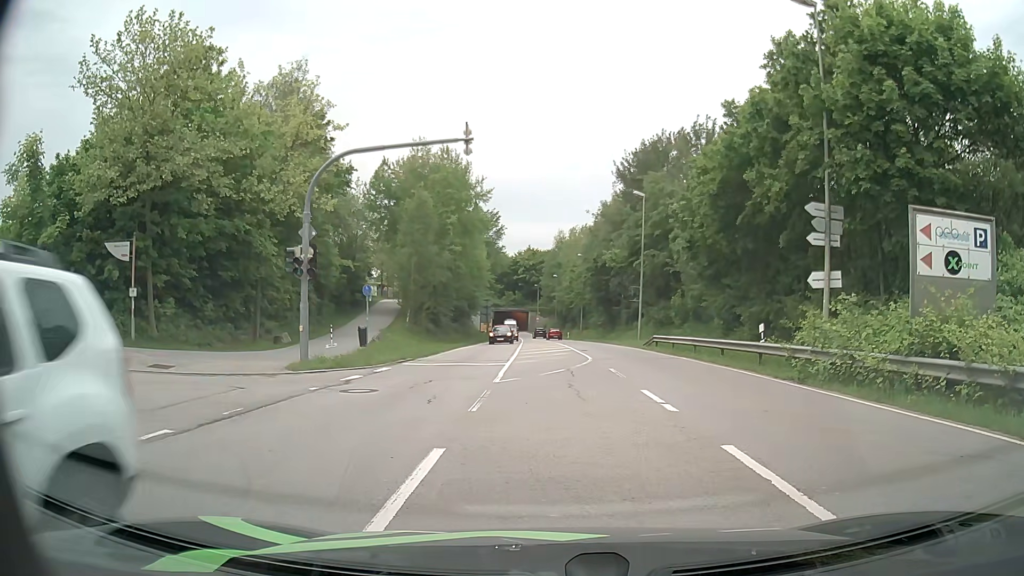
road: secondary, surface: asphalt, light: Day
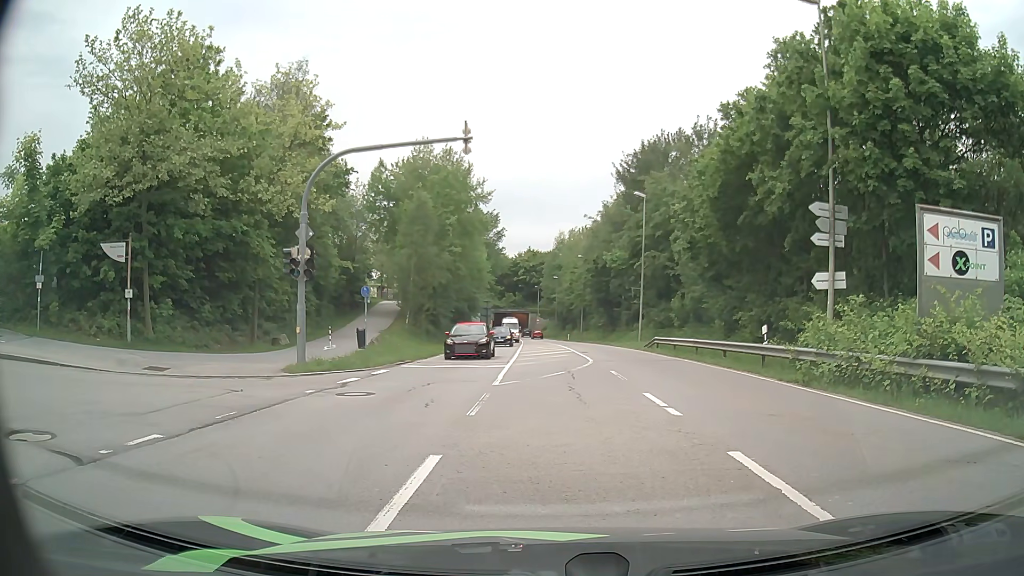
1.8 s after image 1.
(0.0, +0.3) m; 0°
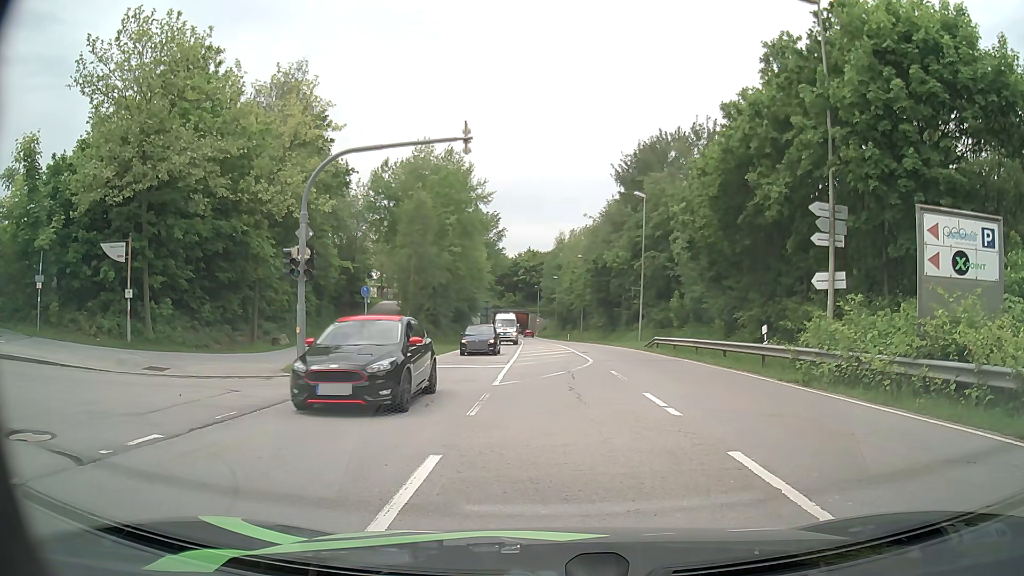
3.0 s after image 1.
(0.0, 0.0) m; 0°
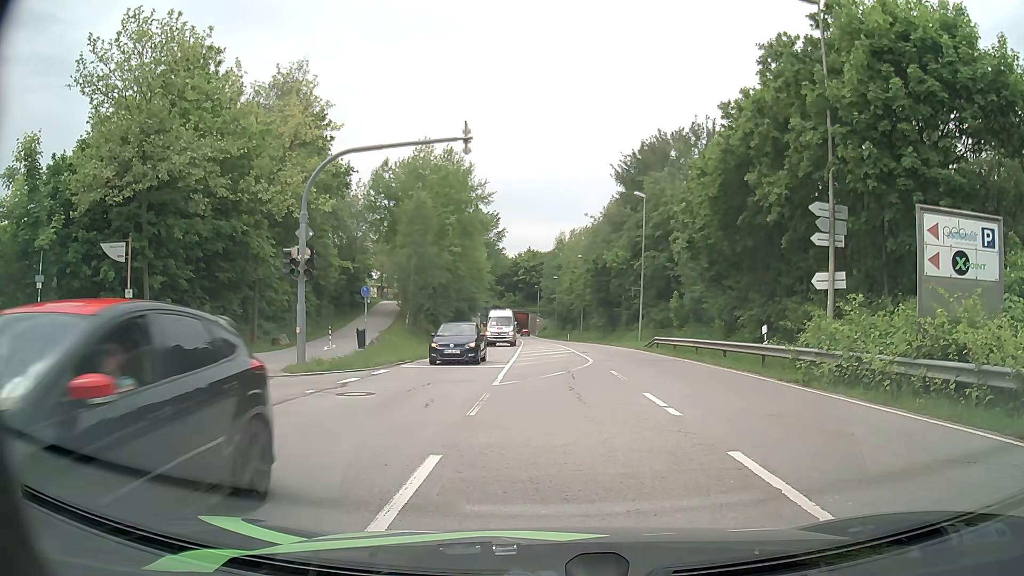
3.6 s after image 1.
(0.0, 0.0) m; 0°
